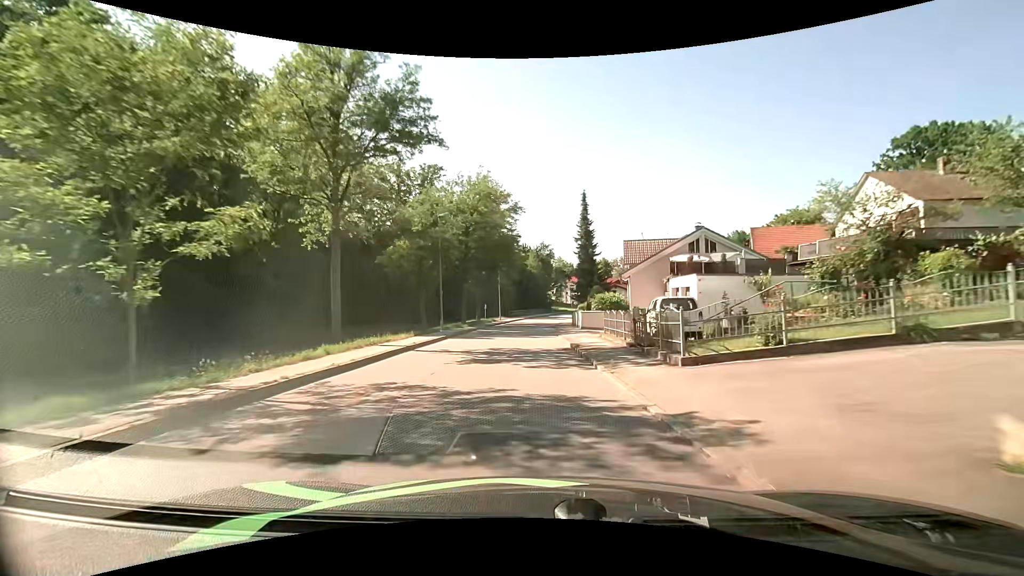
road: unclassified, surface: asphalt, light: Day
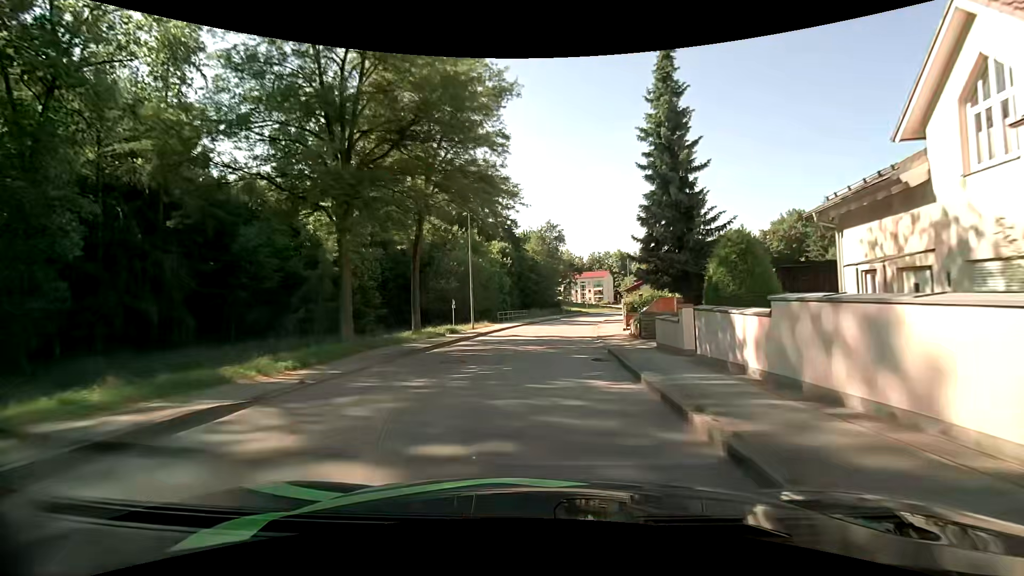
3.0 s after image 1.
(-0.5, +32.1) m; 0°
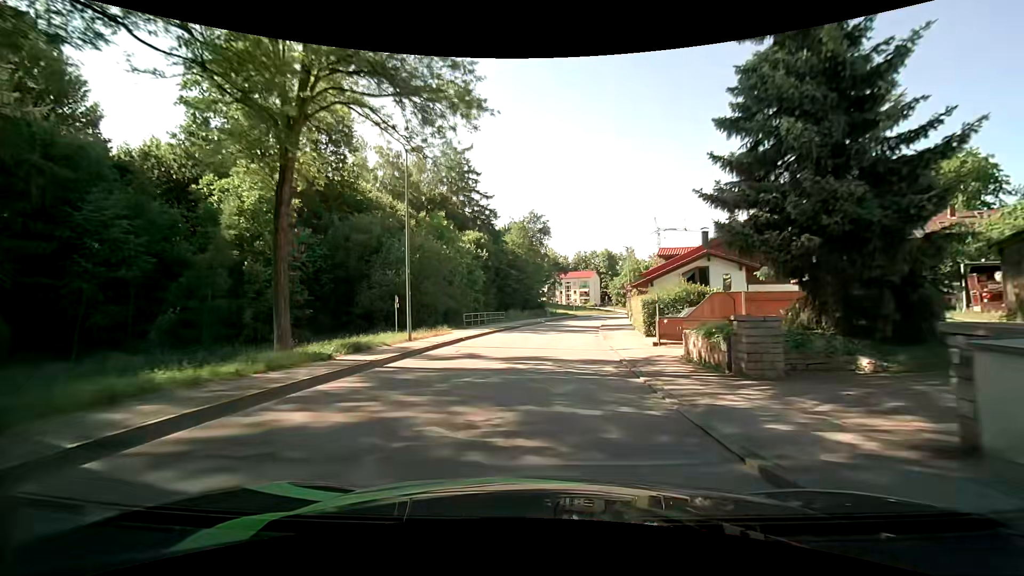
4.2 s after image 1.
(+0.1, +12.3) m; +2°
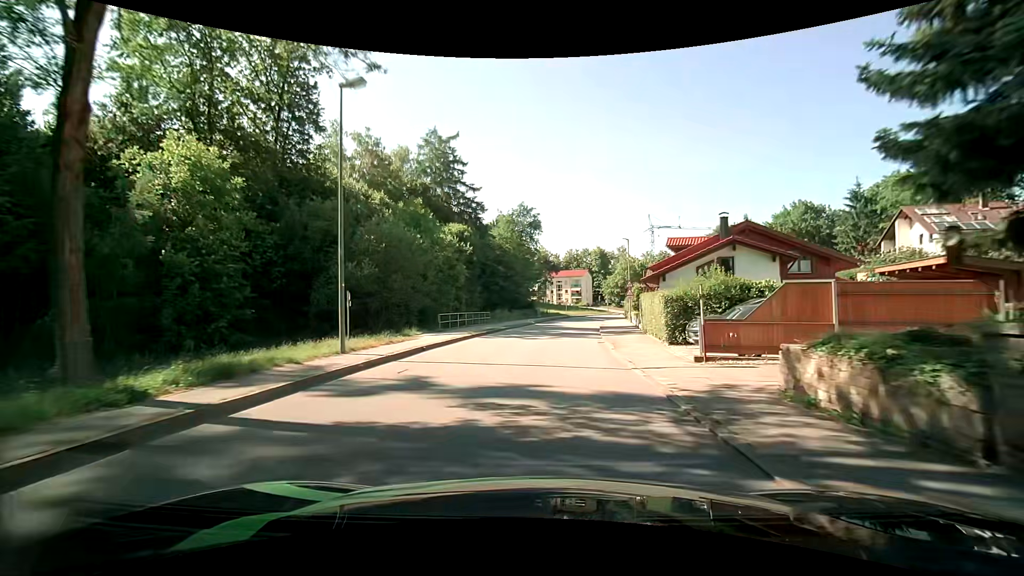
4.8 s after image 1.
(0.0, +6.1) m; 0°
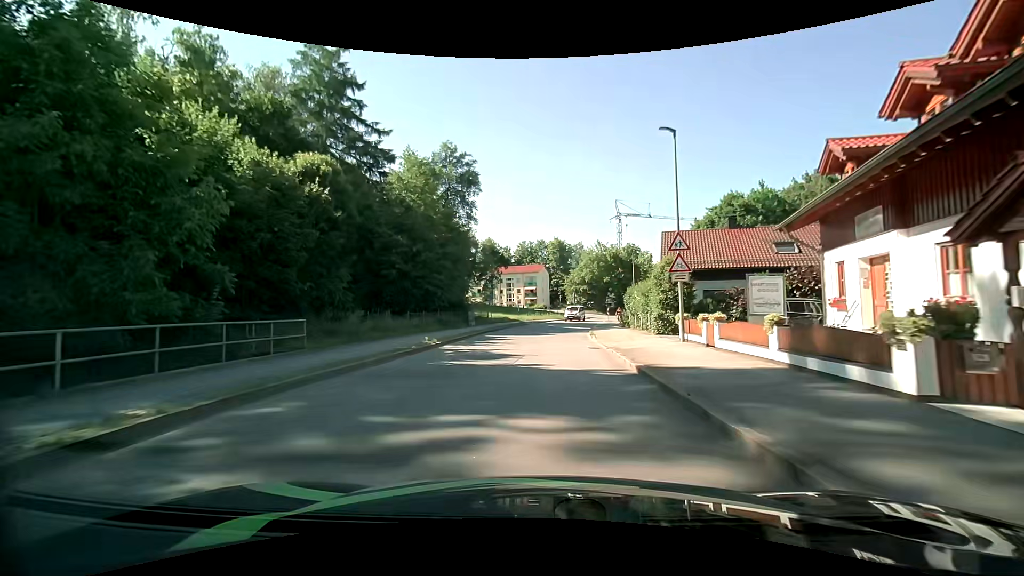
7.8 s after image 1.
(+1.7, +30.0) m; +6°
